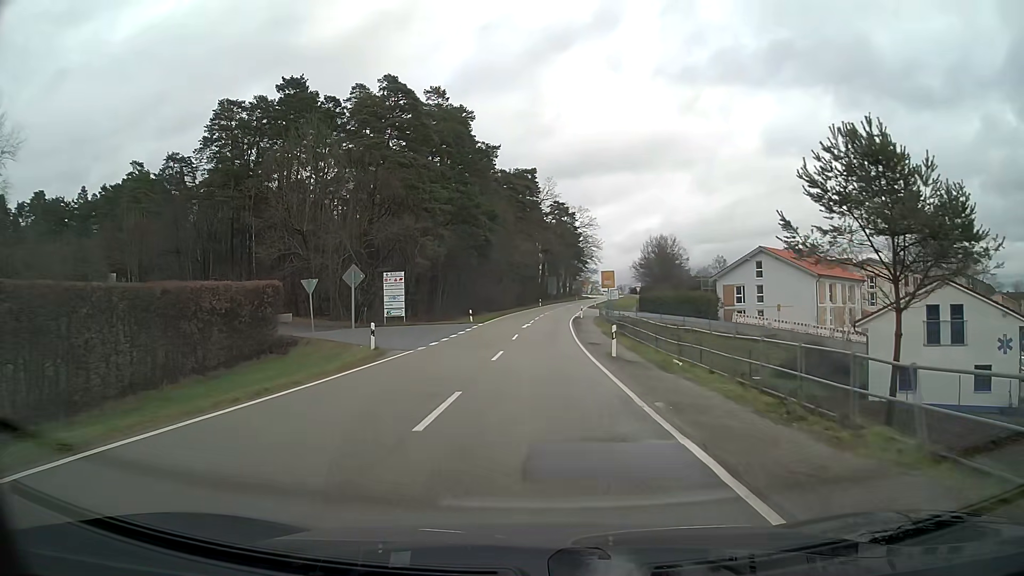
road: secondary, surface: asphalt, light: Day
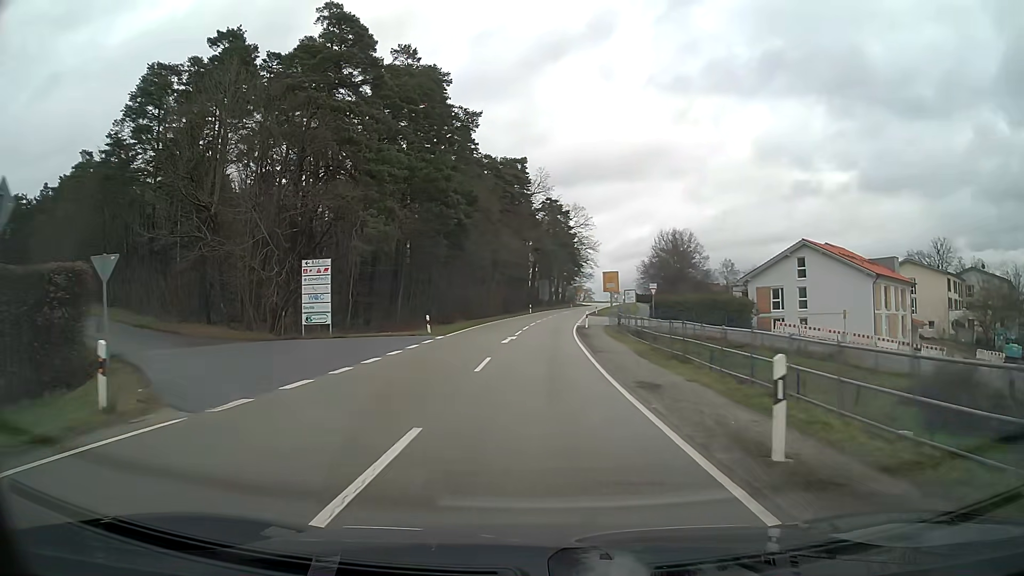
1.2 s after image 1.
(+0.1, +16.1) m; +1°
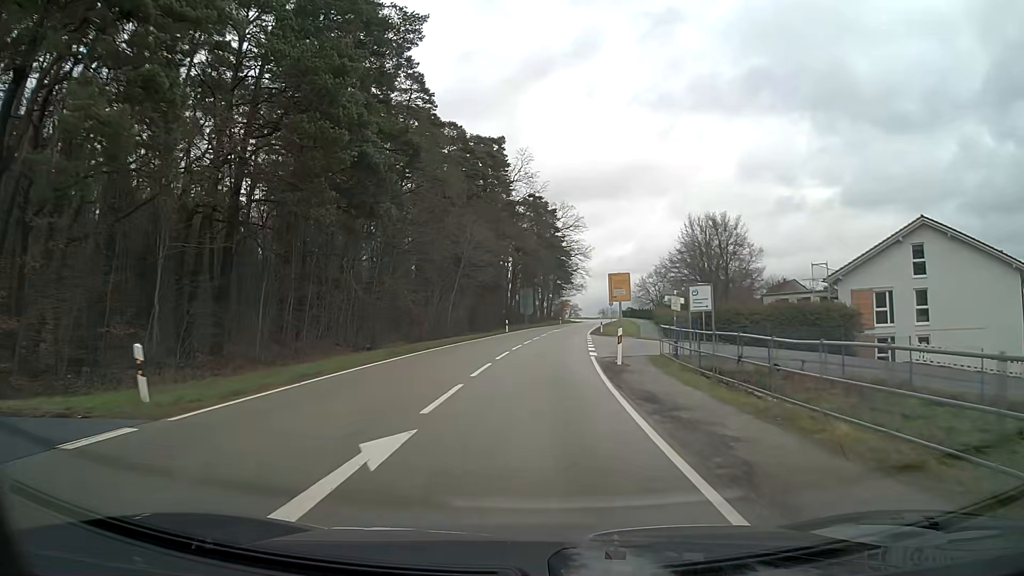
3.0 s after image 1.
(+0.3, +24.3) m; +2°
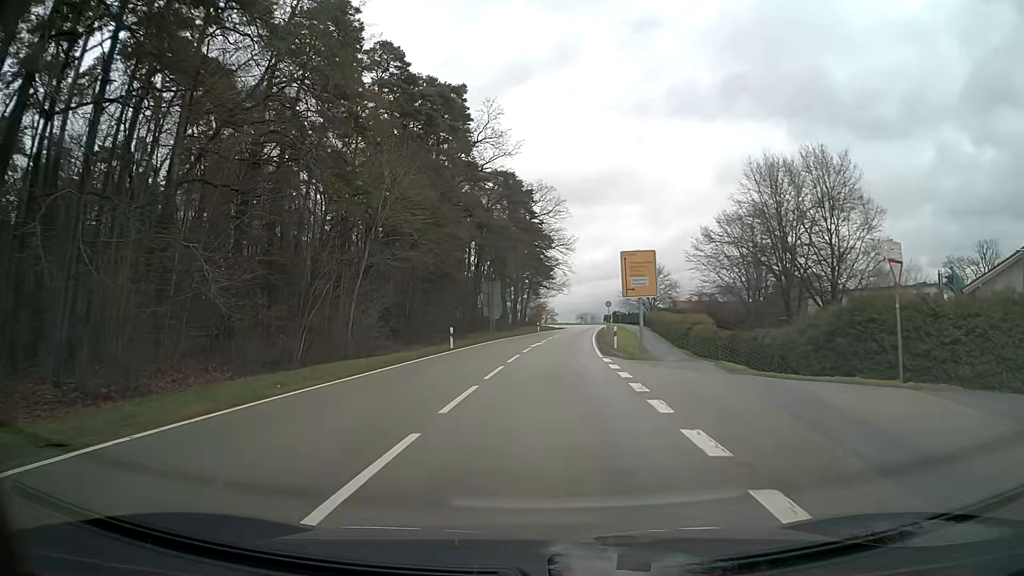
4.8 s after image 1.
(+0.4, +23.8) m; +2°
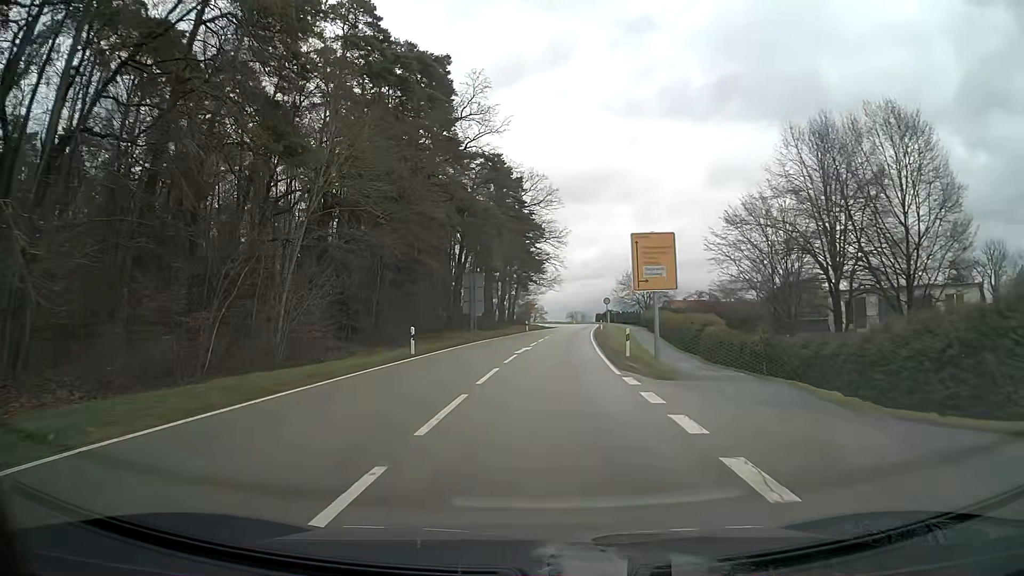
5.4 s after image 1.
(+0.1, +7.8) m; +1°
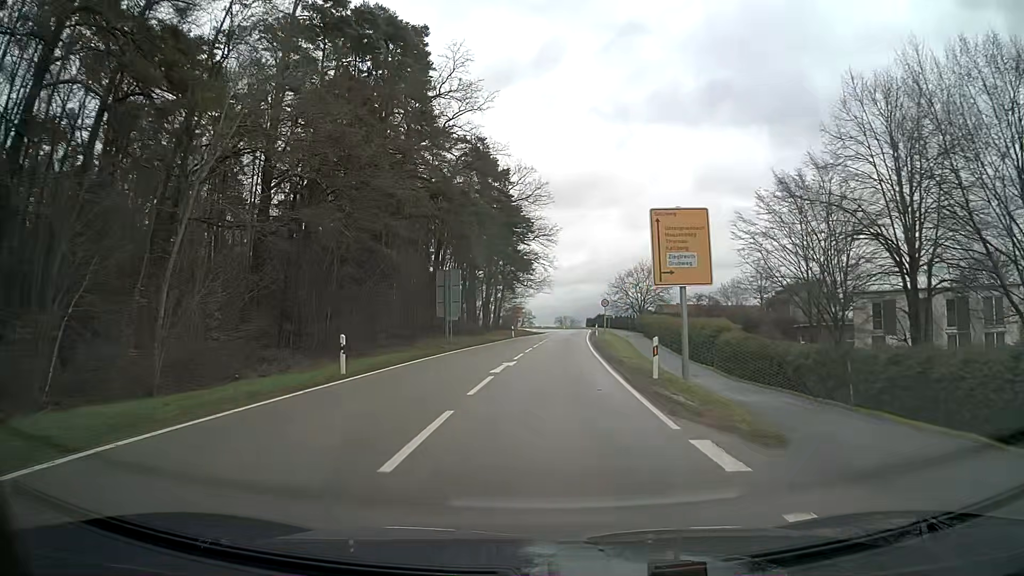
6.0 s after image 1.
(+0.1, +7.8) m; +1°
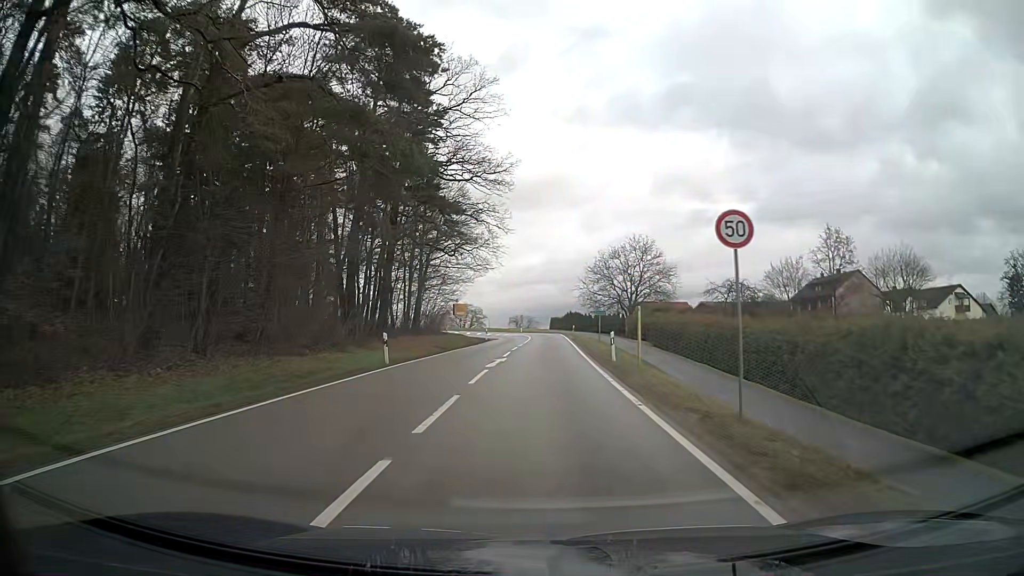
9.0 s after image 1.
(+1.5, +39.7) m; +4°
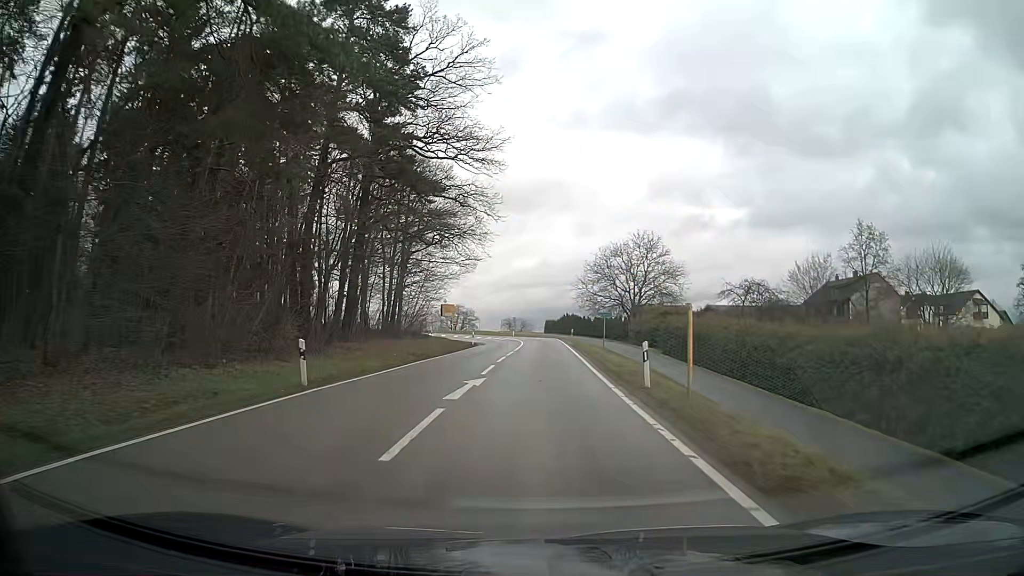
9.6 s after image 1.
(0.0, +8.0) m; +1°
